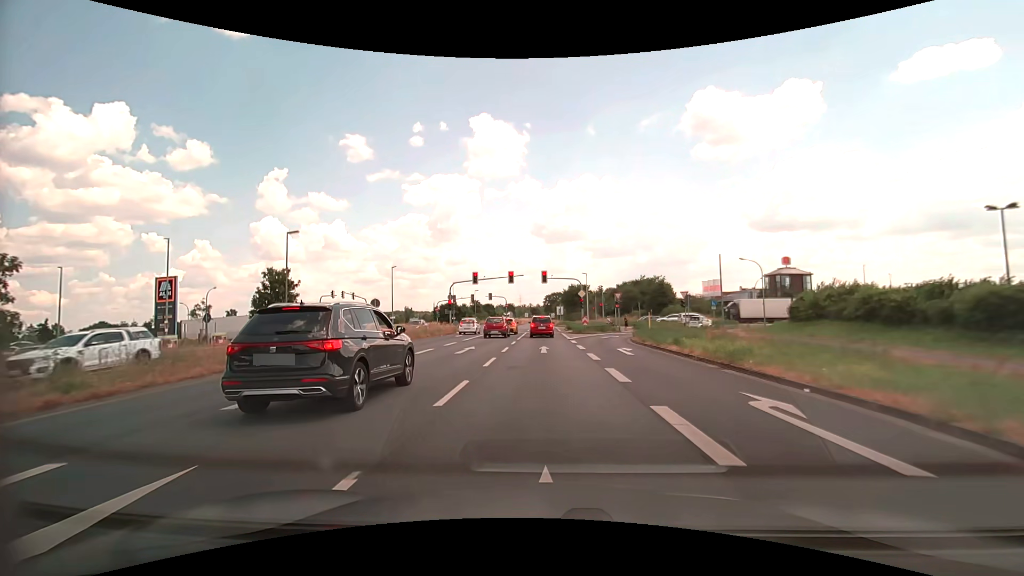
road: primary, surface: asphalt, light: Day
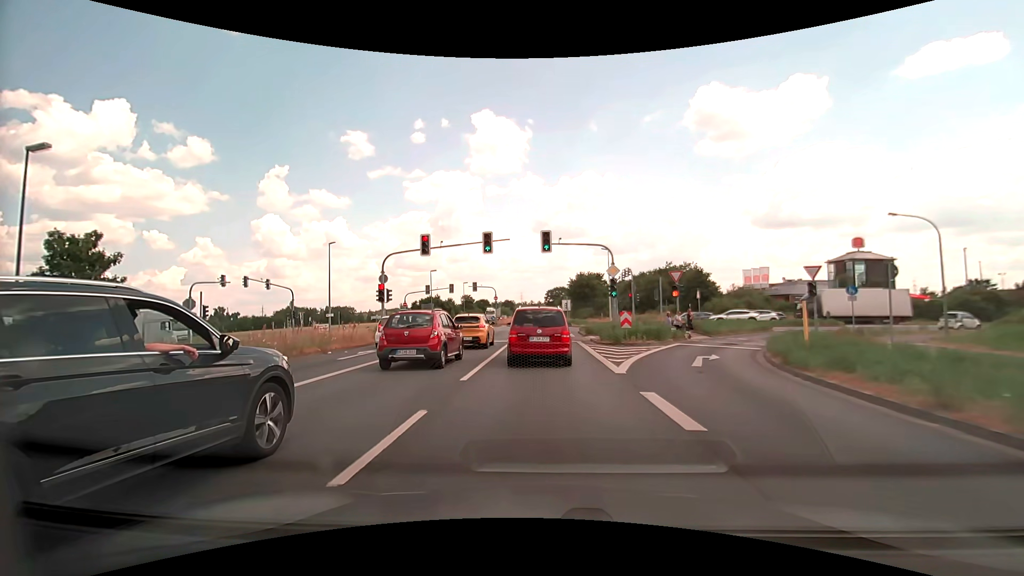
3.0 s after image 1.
(-0.1, +22.3) m; 0°
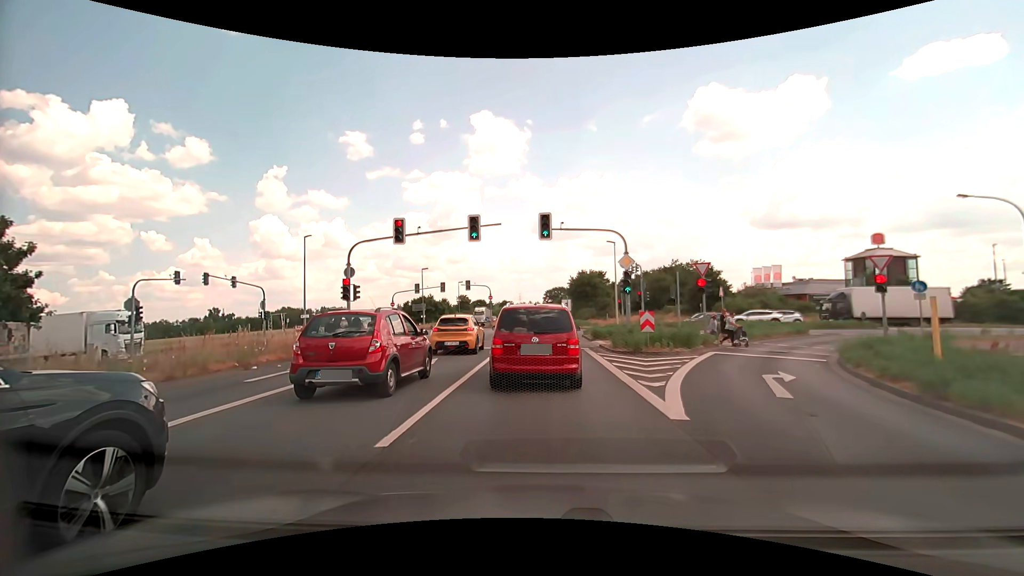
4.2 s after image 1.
(0.0, +5.0) m; 0°
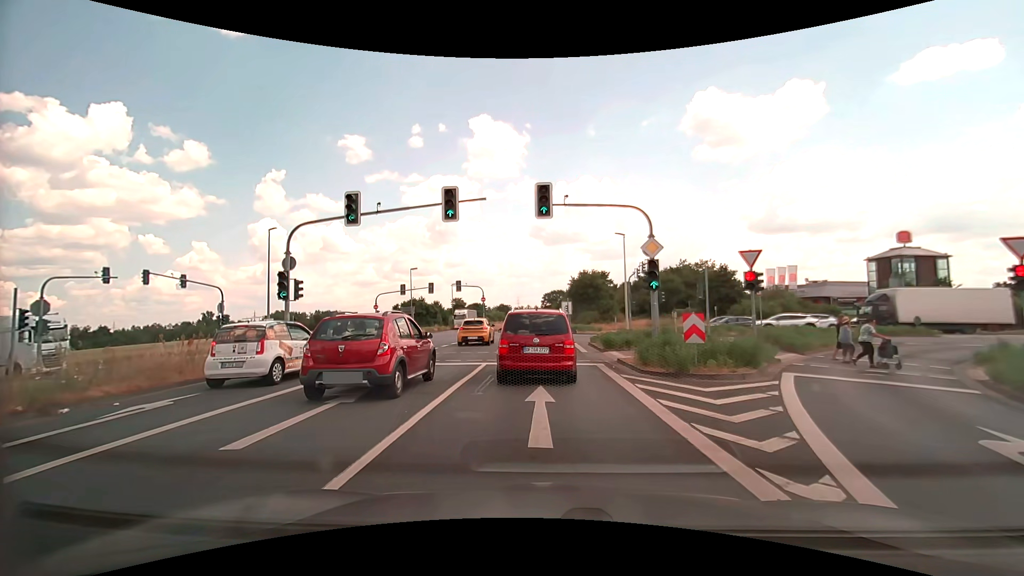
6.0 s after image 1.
(0.0, +6.1) m; 0°
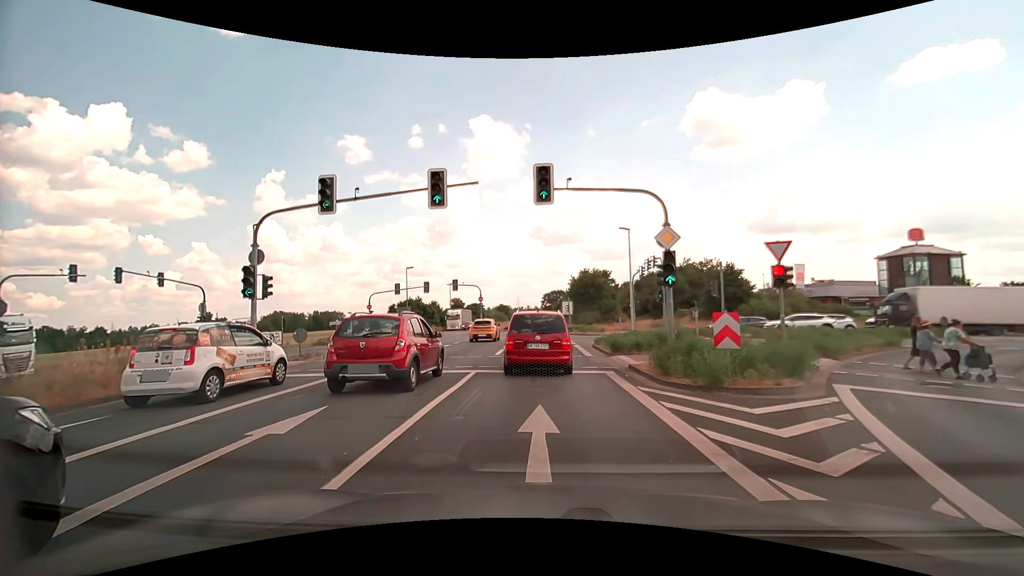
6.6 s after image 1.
(0.0, +2.3) m; +1°
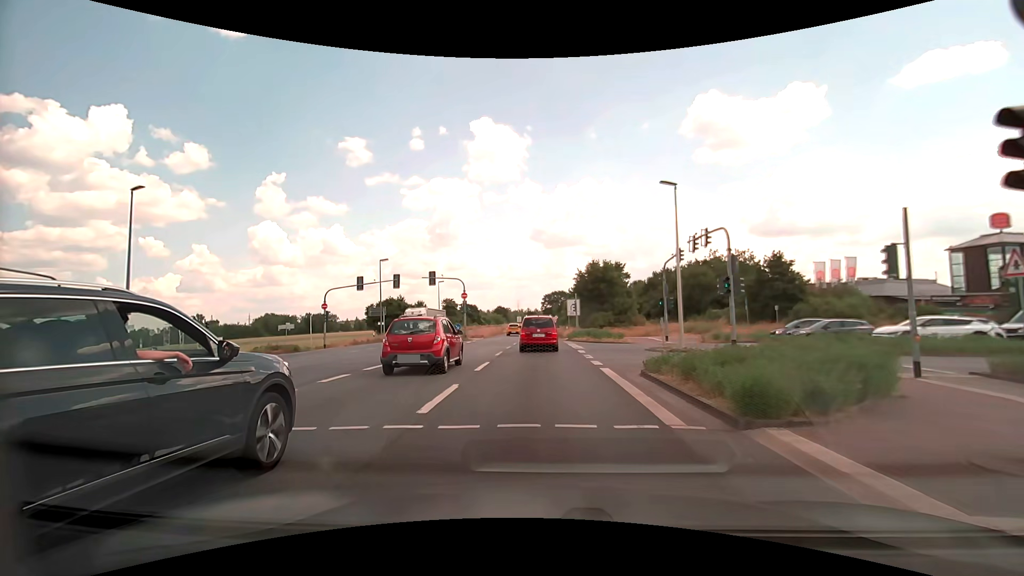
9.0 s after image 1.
(-0.1, +12.6) m; 0°
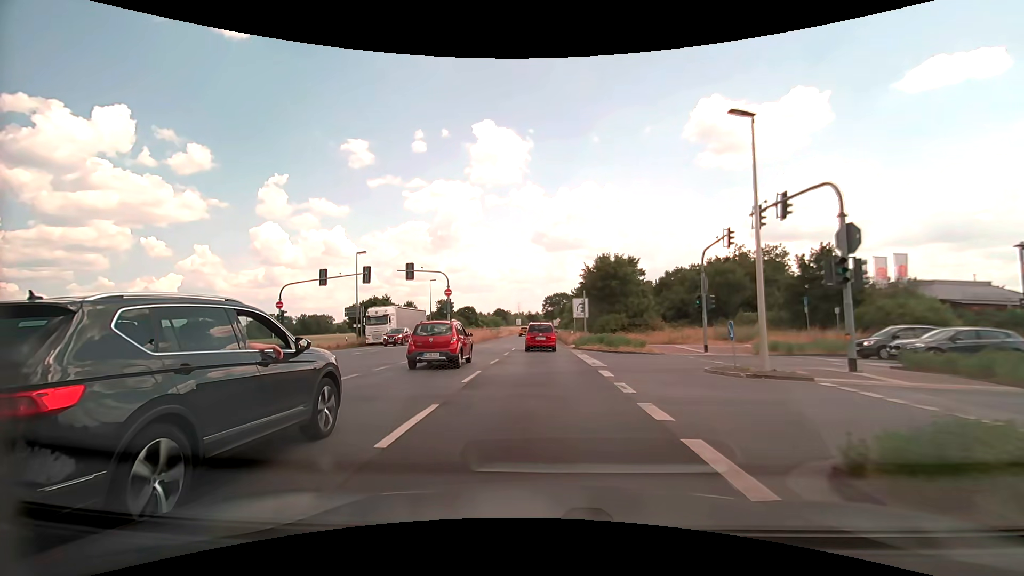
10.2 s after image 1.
(0.0, +8.5) m; -1°
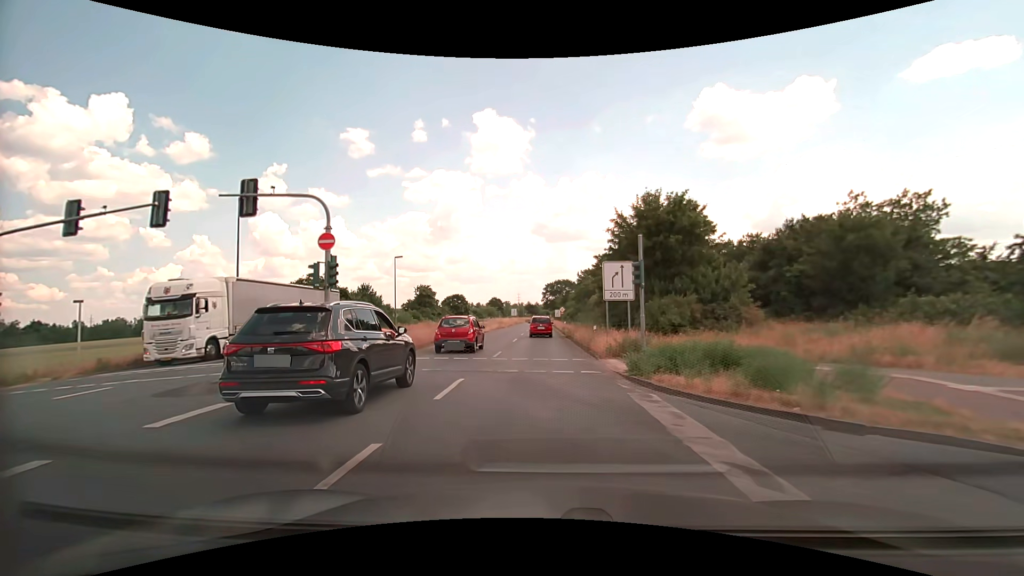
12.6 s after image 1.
(+0.3, +21.6) m; +1°
(0, +10) (0, +20) (0, +30) (0, +40) (0, +50) (-1, +60) (-1, +70) (-1, +80) (-1, +90) (-1, +100) m
